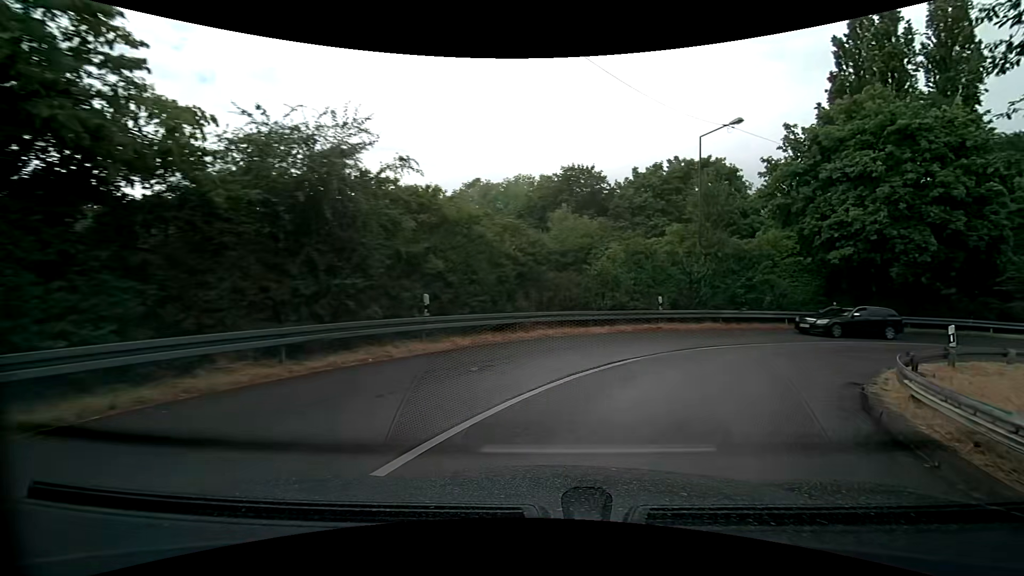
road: tertiary_link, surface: asphalt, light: Day
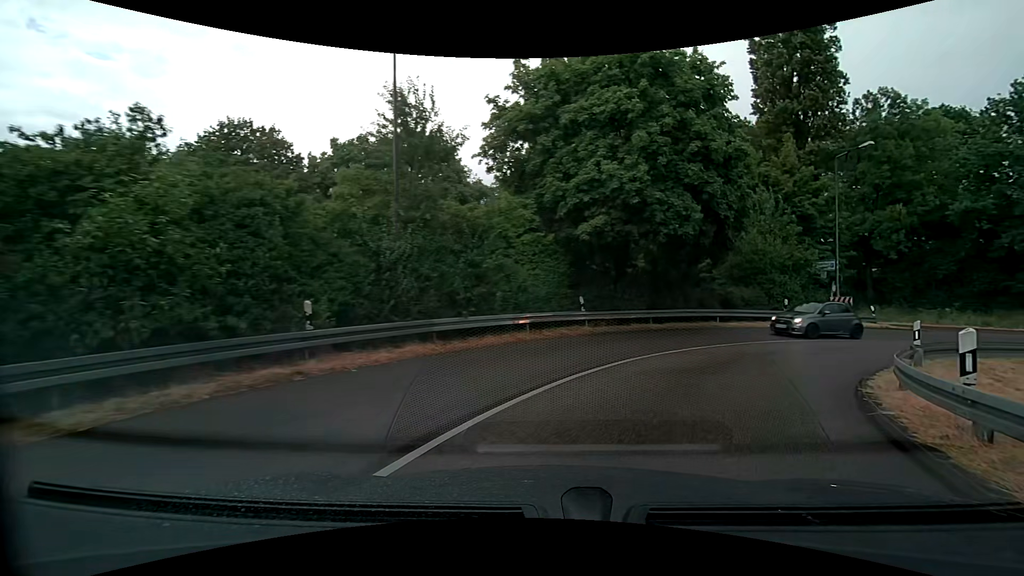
(+2.9, +11.5) m; +30°
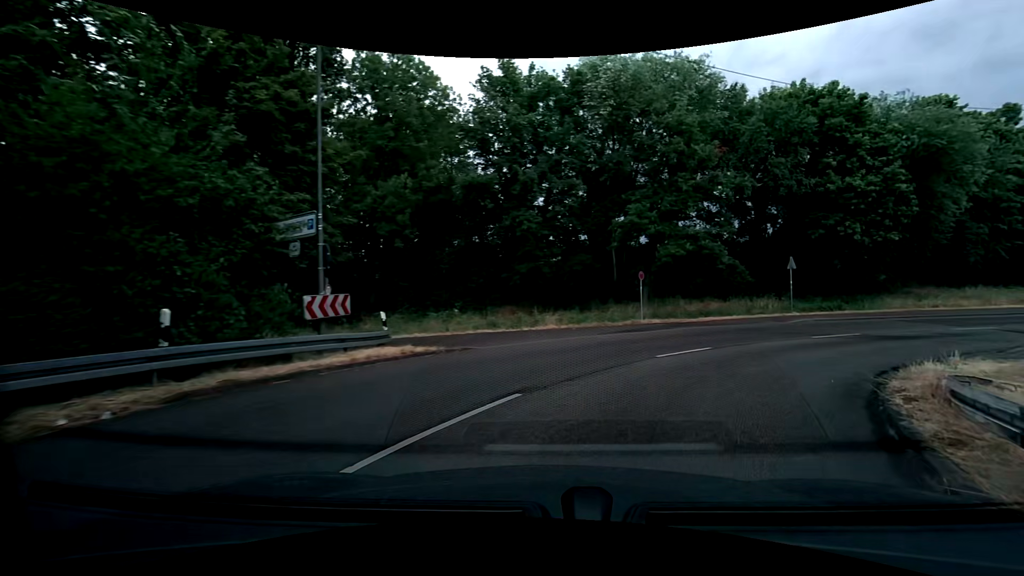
(+8.0, +17.4) m; +48°
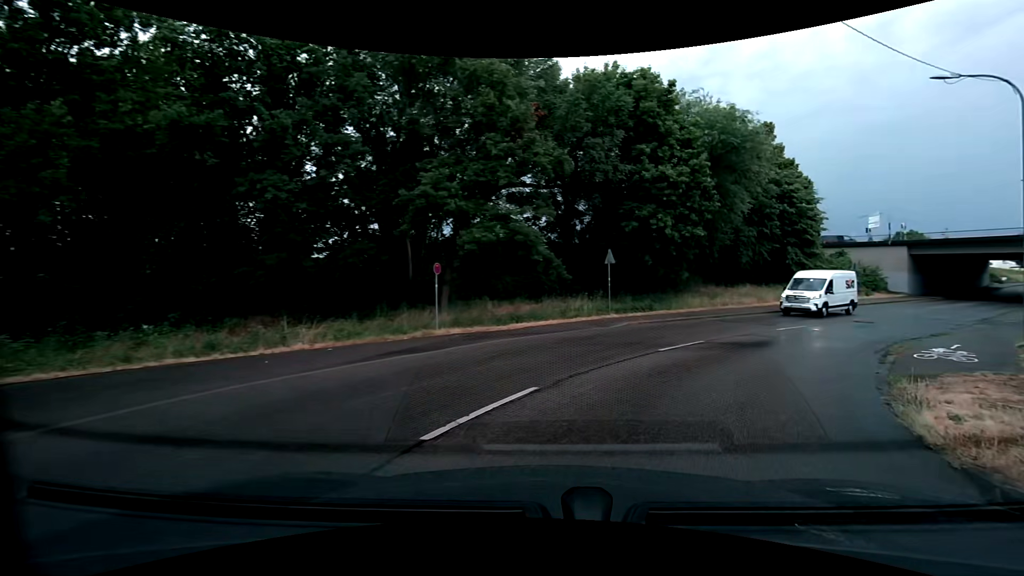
(+1.7, +7.6) m; +21°
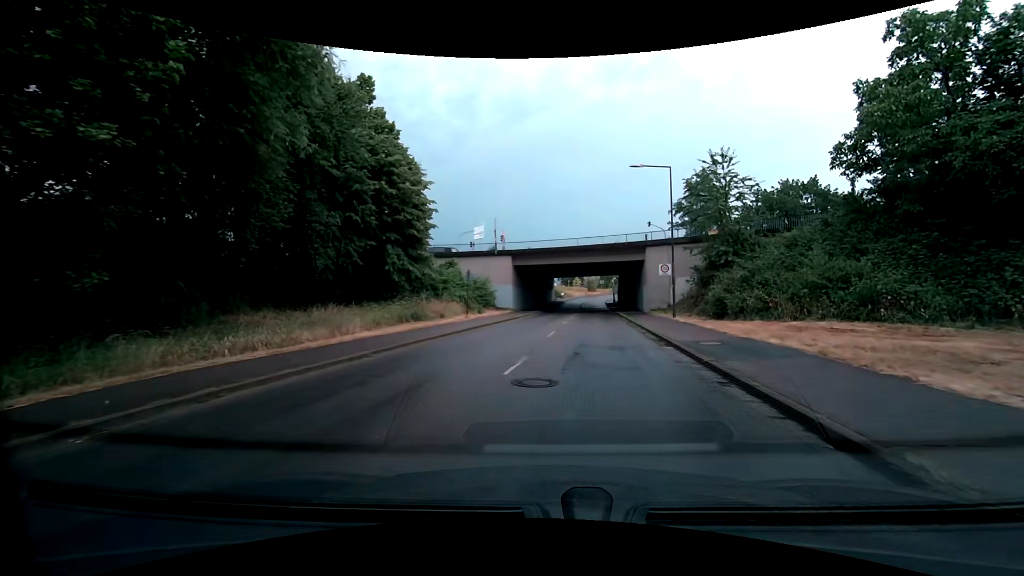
(+10.6, +17.9) m; +50°
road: tertiary
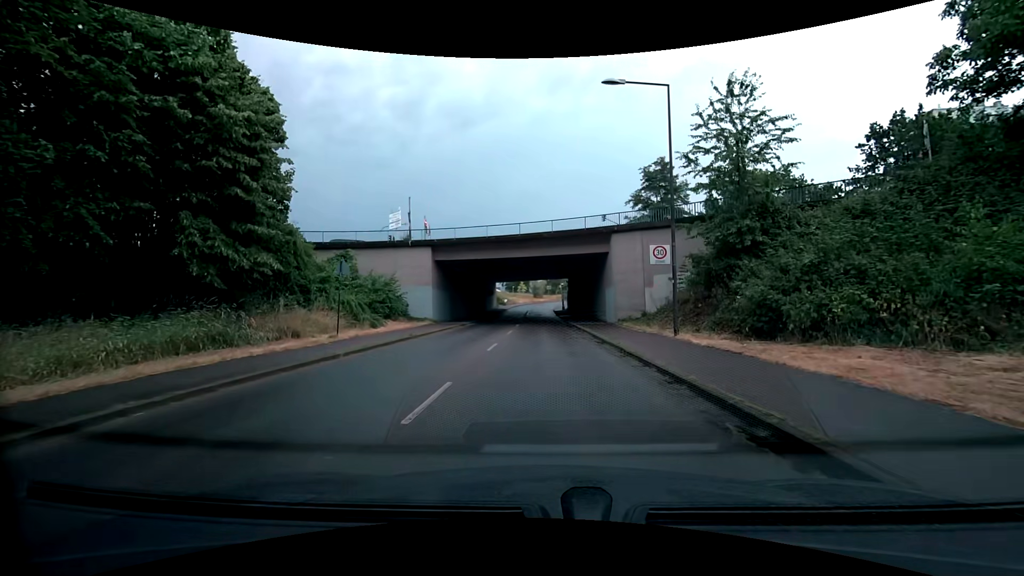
(+0.9, +12.6) m; +6°
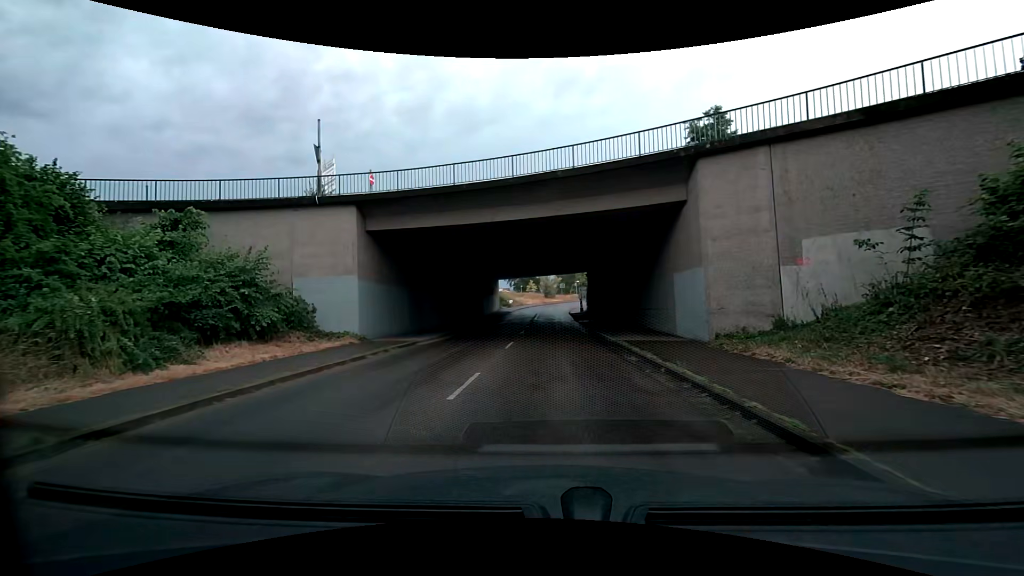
(+0.1, +16.4) m; -1°
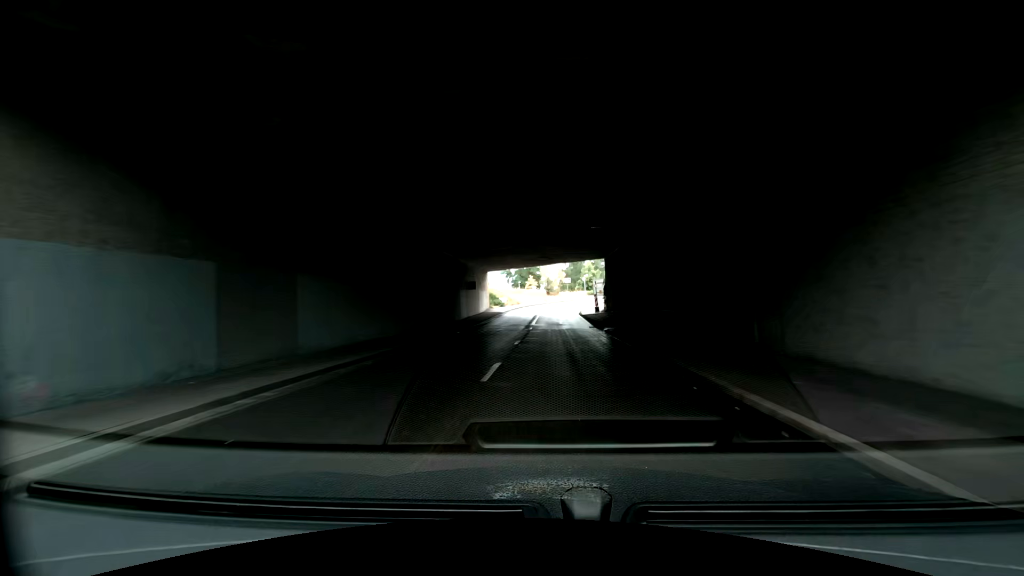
(+0.1, +16.6) m; +1°
